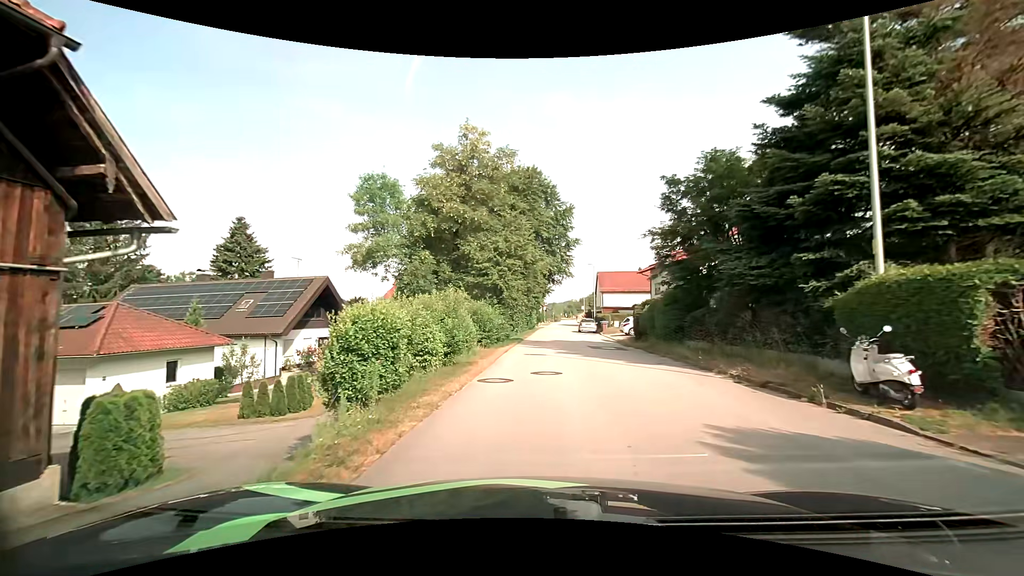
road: residential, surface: asphalt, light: Day
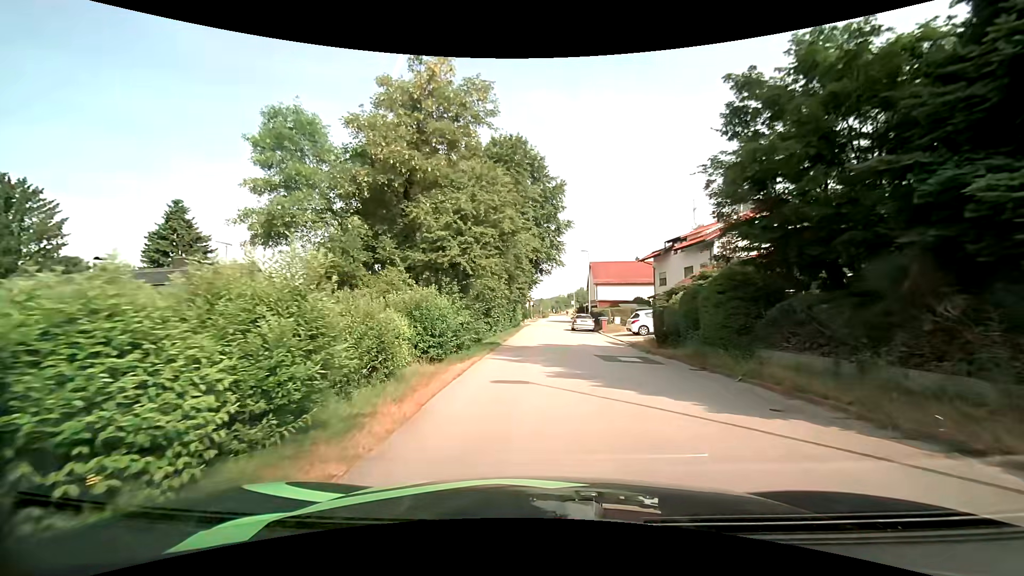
(+0.1, +8.7) m; +1°
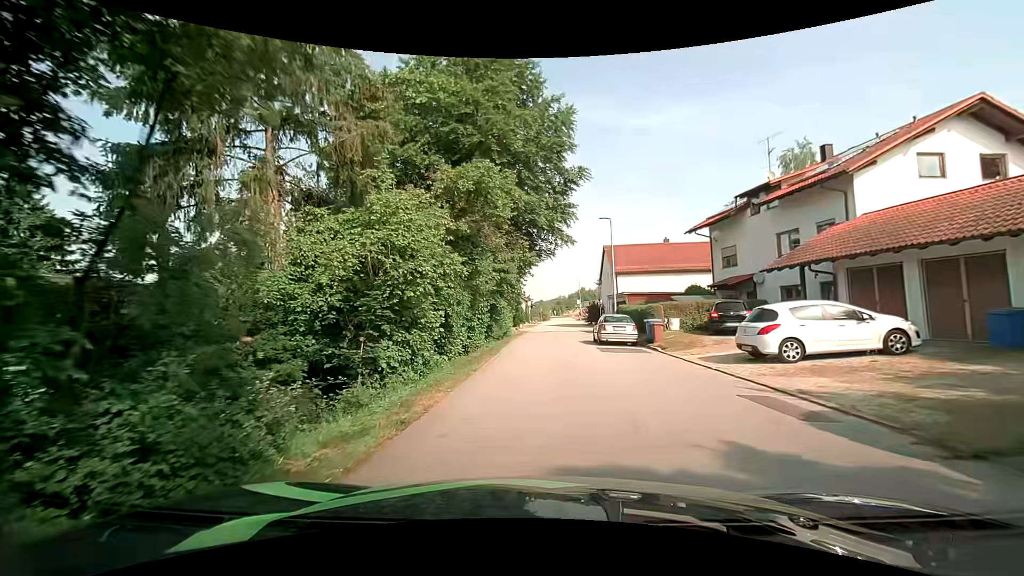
(+0.1, +17.9) m; +1°
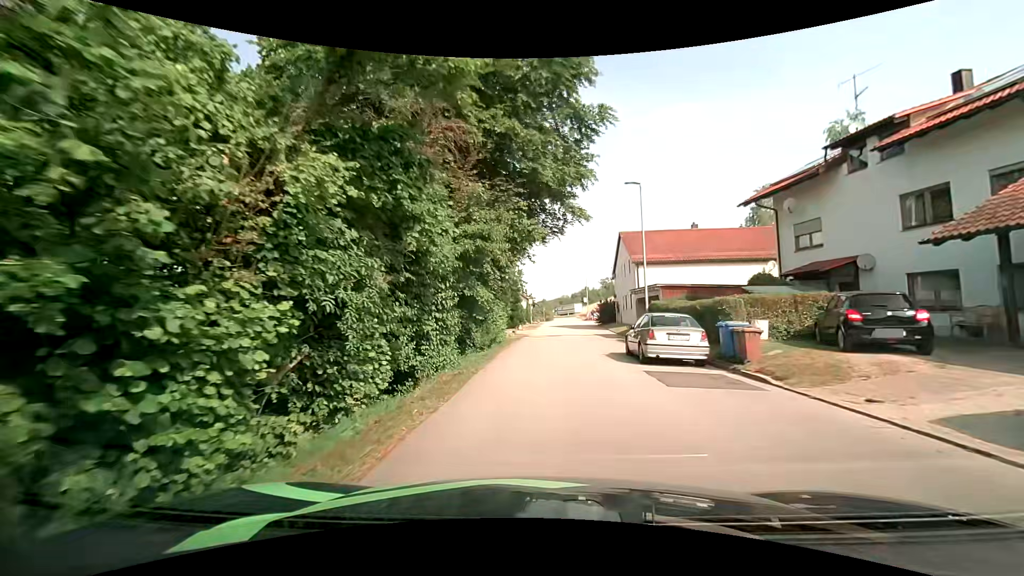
(-0.1, +8.9) m; -1°
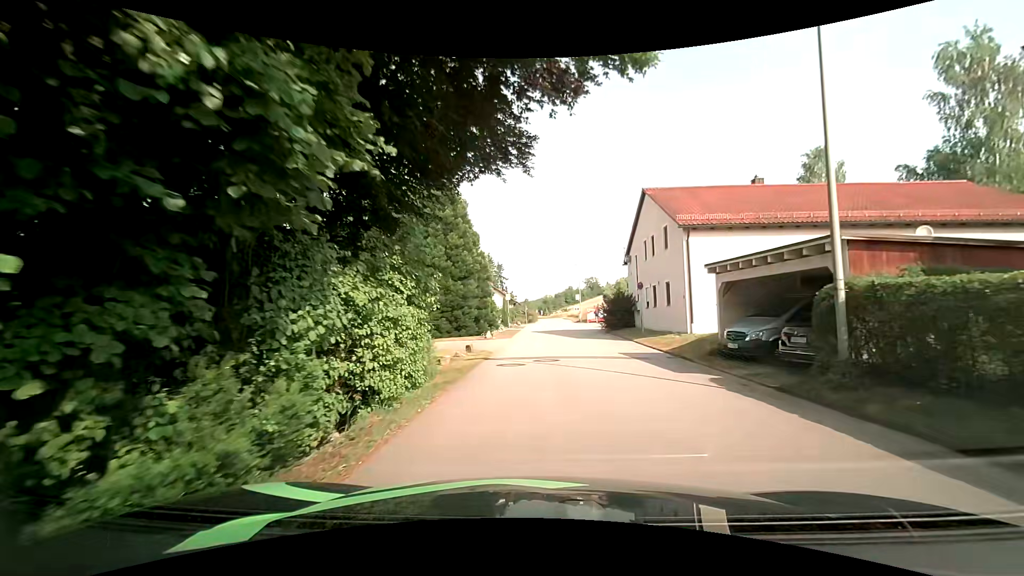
(+0.2, +16.5) m; +1°
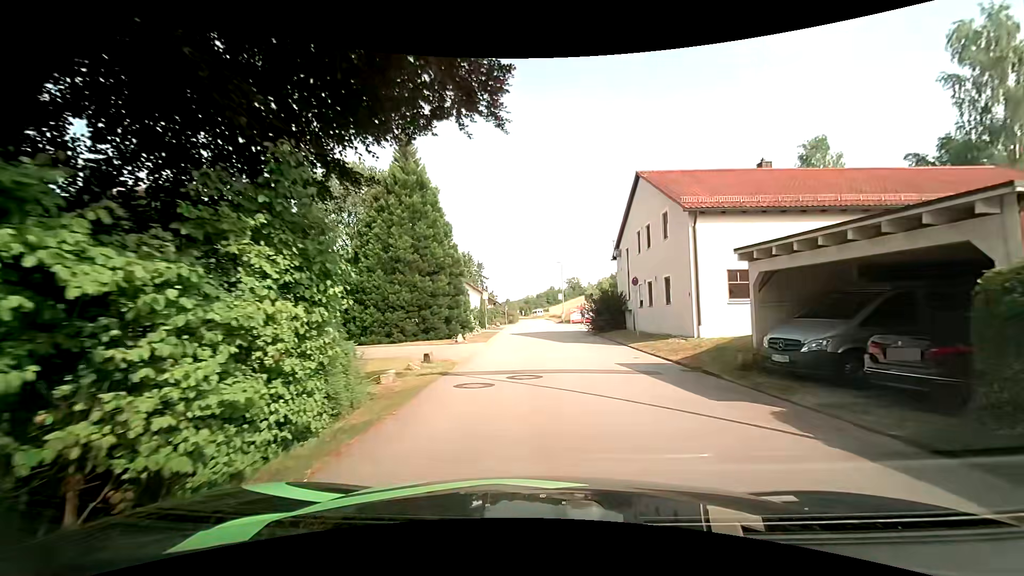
(+0.2, +3.9) m; +4°
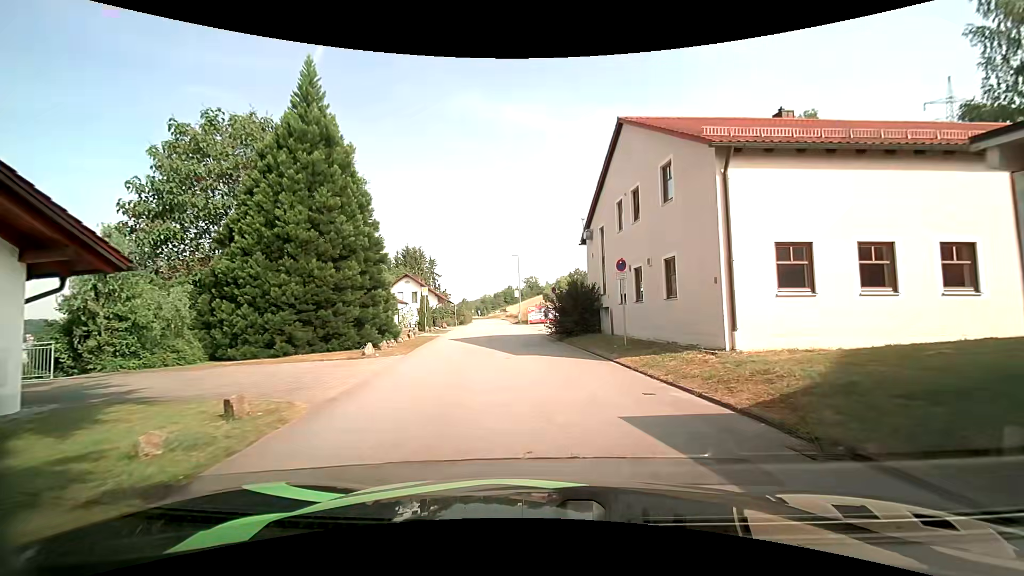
(+0.2, +7.6) m; +2°
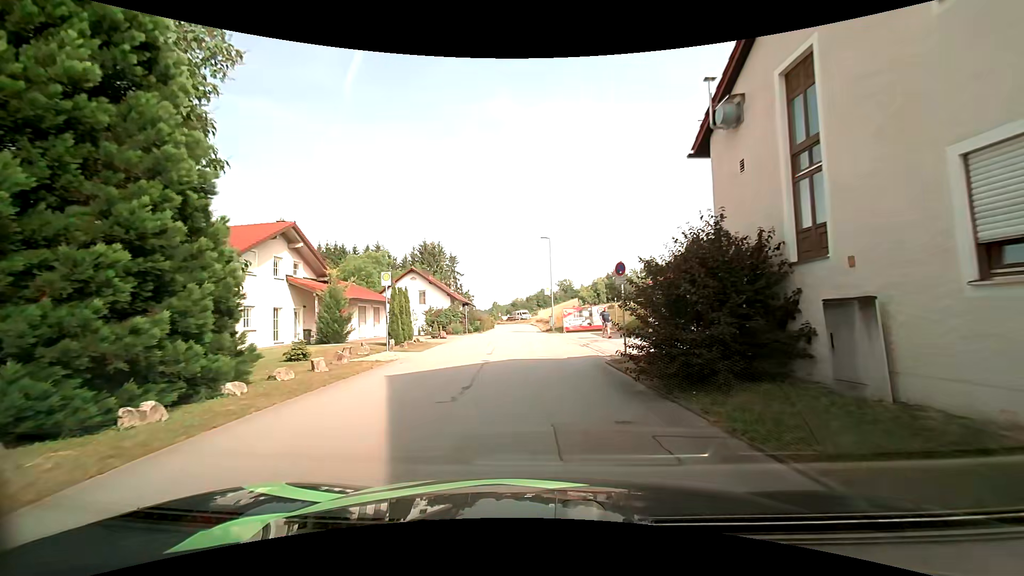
(+0.2, +15.3) m; -2°
